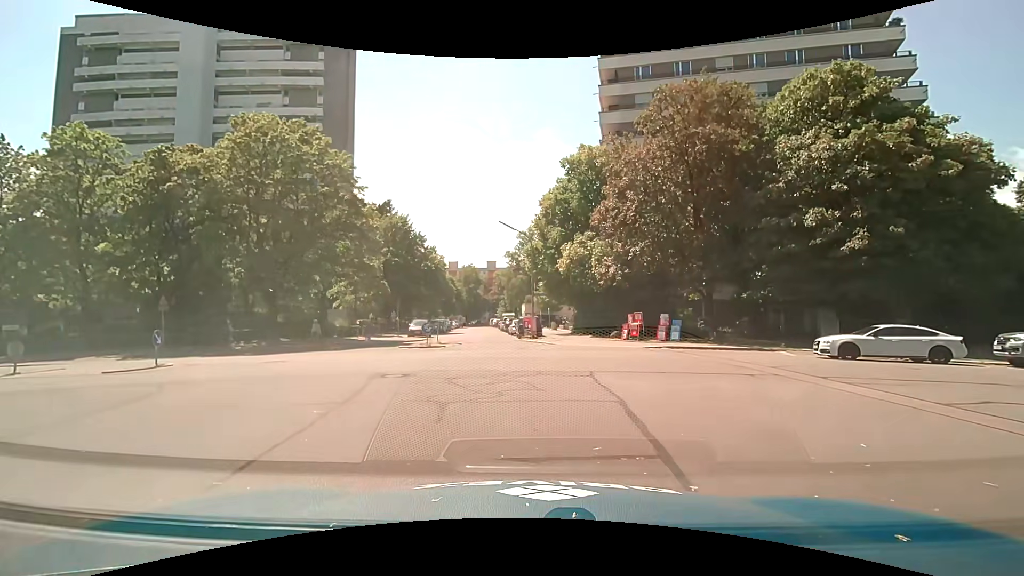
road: residential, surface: asphalt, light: Day
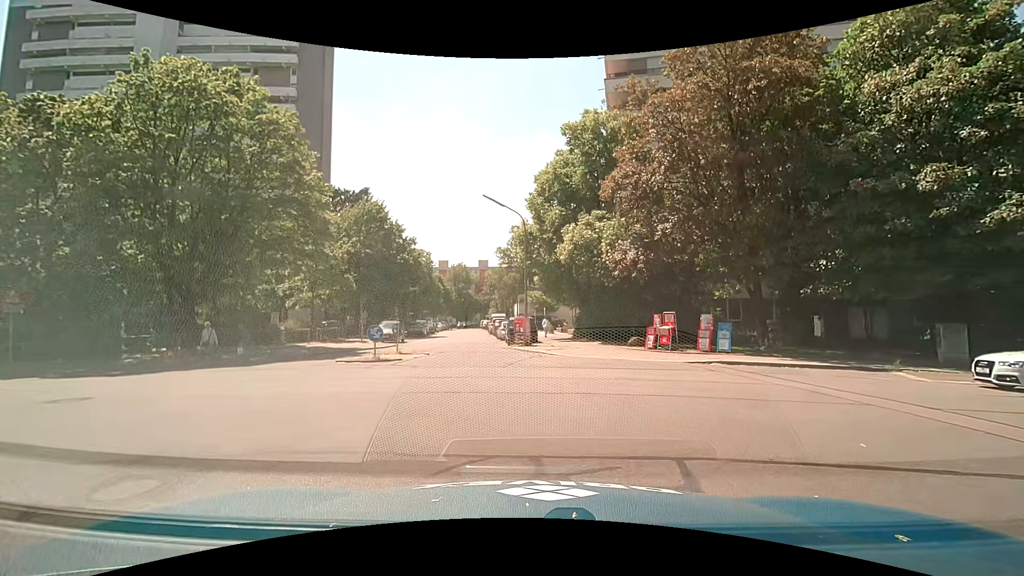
(+0.1, +7.4) m; 0°
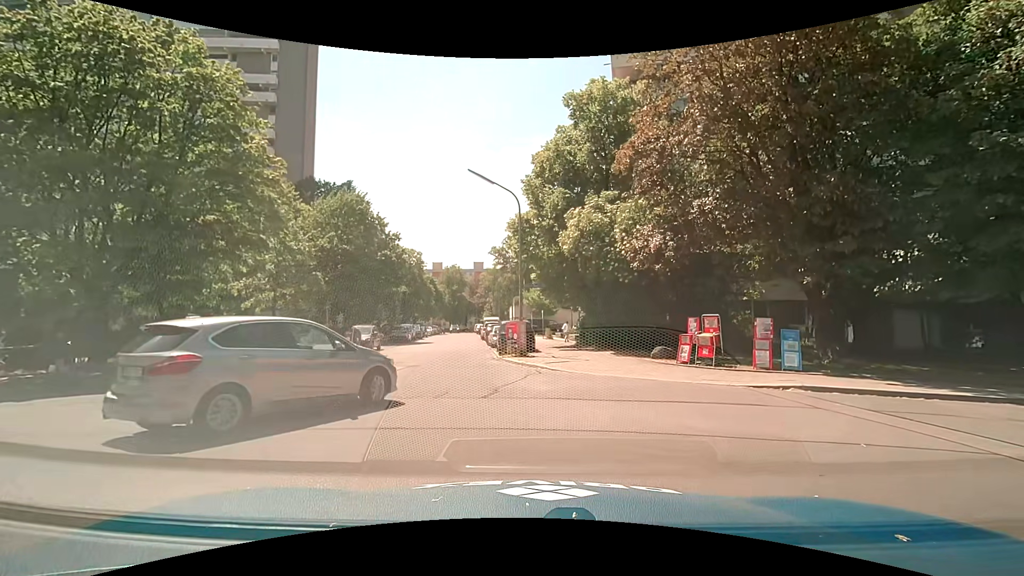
(+0.1, +5.2) m; +1°
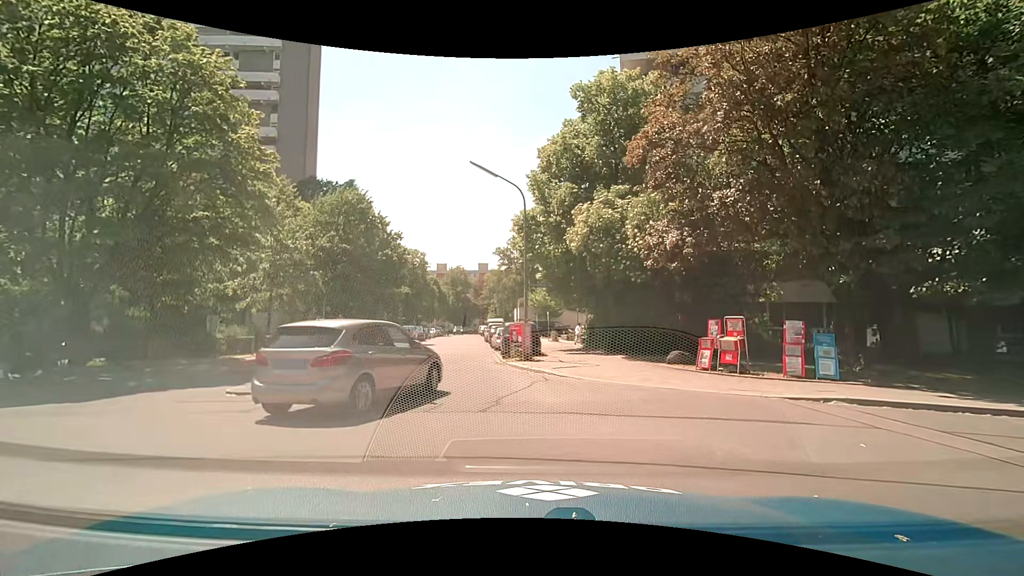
(0.0, +1.4) m; 0°
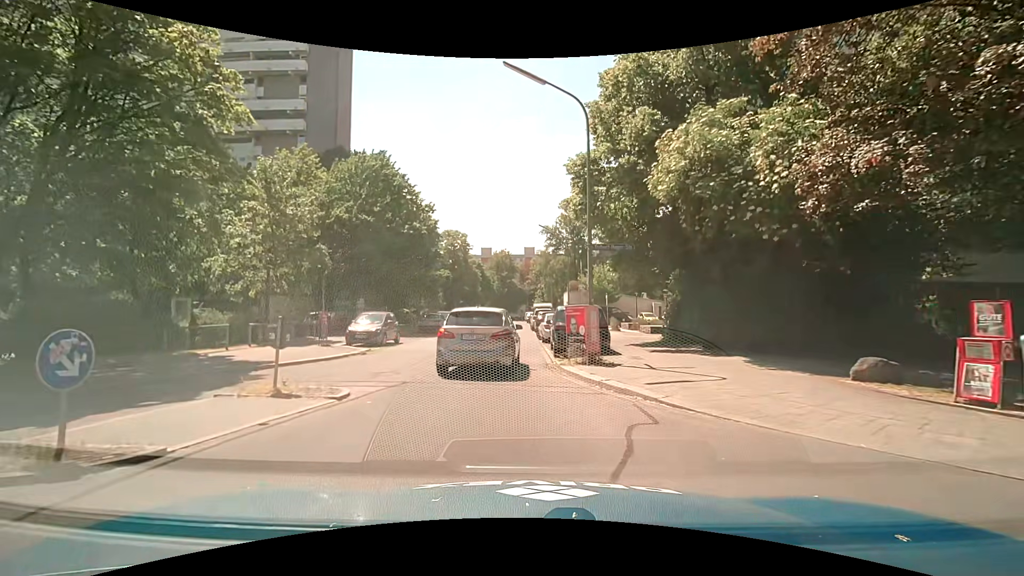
(-0.4, +7.3) m; -5°
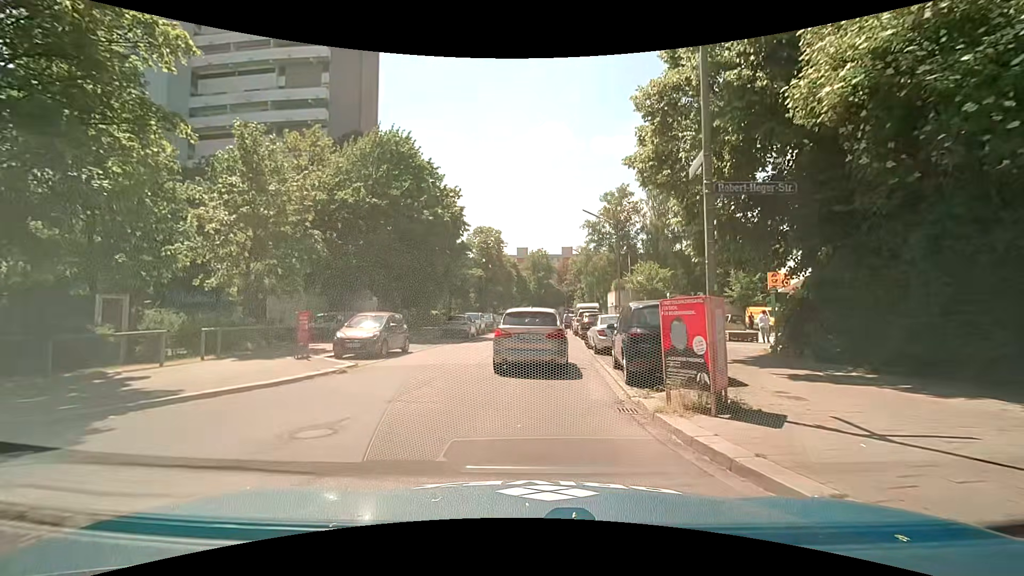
(-0.3, +6.1) m; -4°
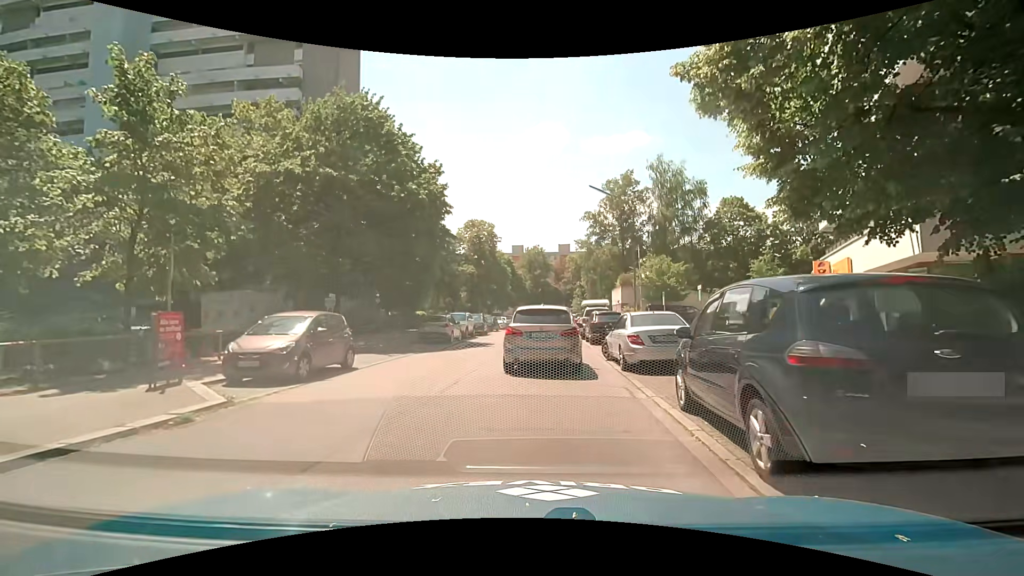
(0.0, +6.0) m; 0°
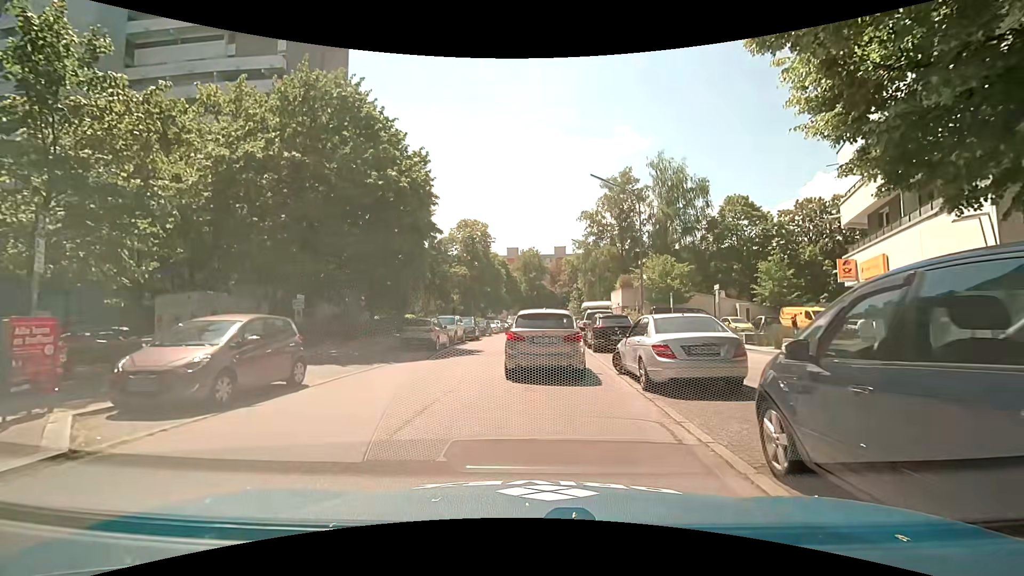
(0.0, +2.8) m; 0°
